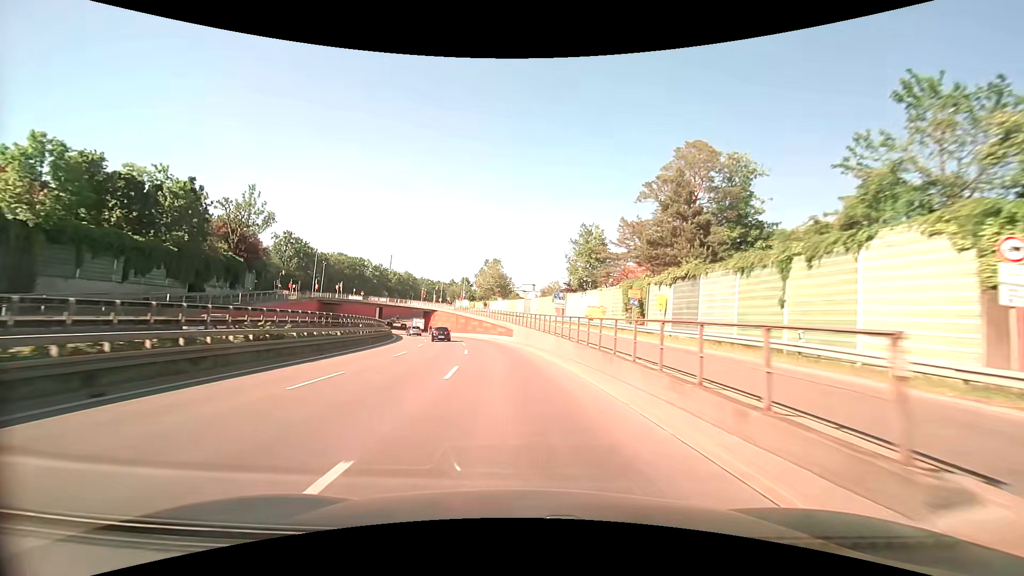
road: trunk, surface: asphalt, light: Day
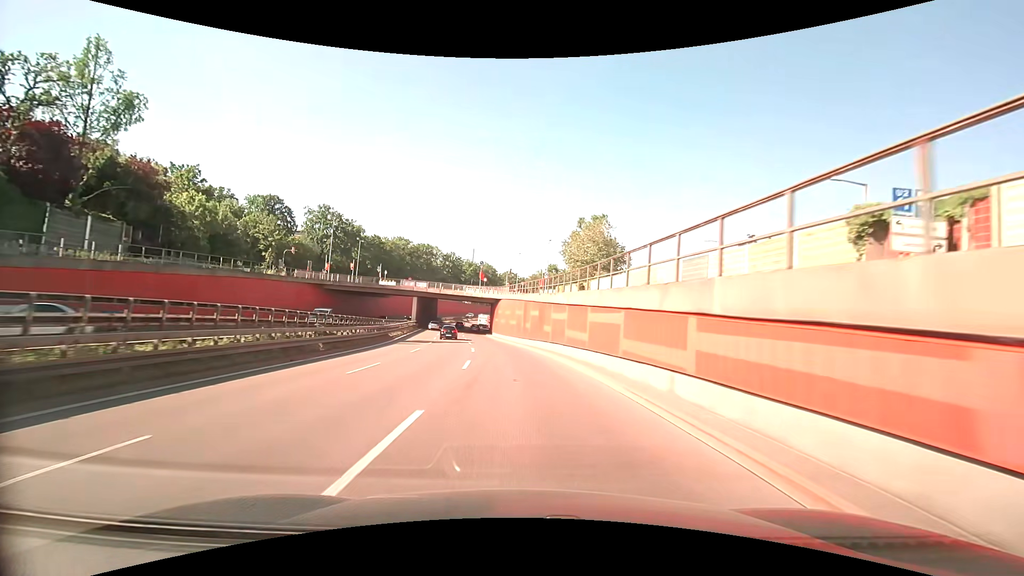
(-4.1, +45.8) m; -10°
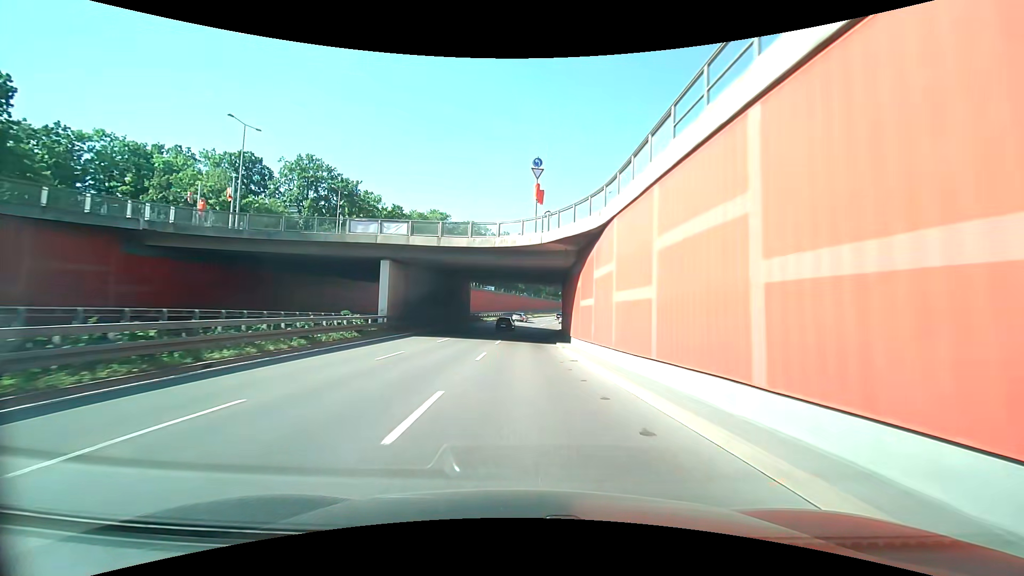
(-3.9, +46.7) m; -8°
(0, +10) (0, +20) (0, +30) (0, +40) (0, +50) (0, +60) (0, +70) (+1, +80) (+3, +90) (+5, +99) m
